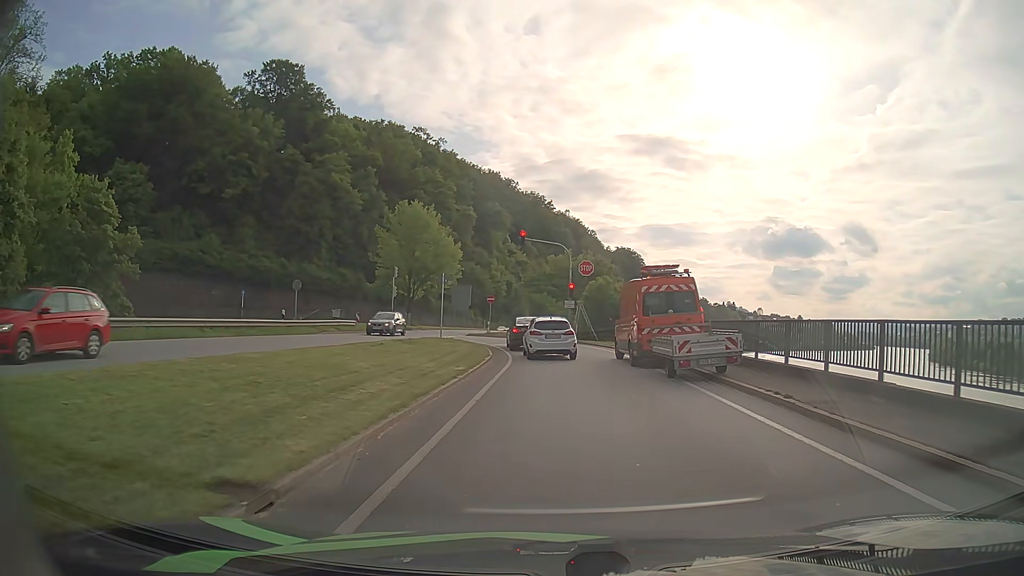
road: primary_link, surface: asphalt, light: Day
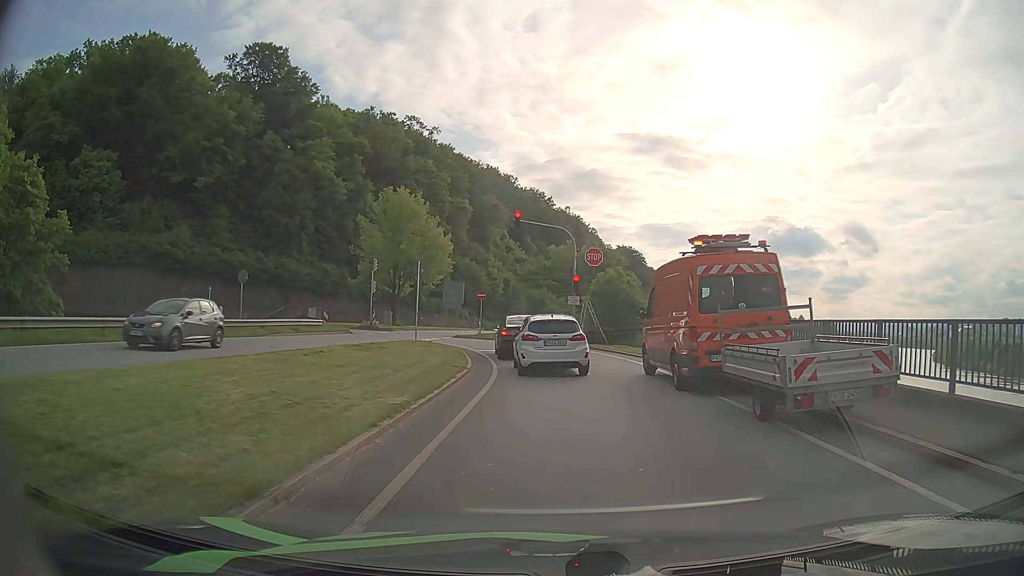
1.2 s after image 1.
(0.0, +6.8) m; 0°
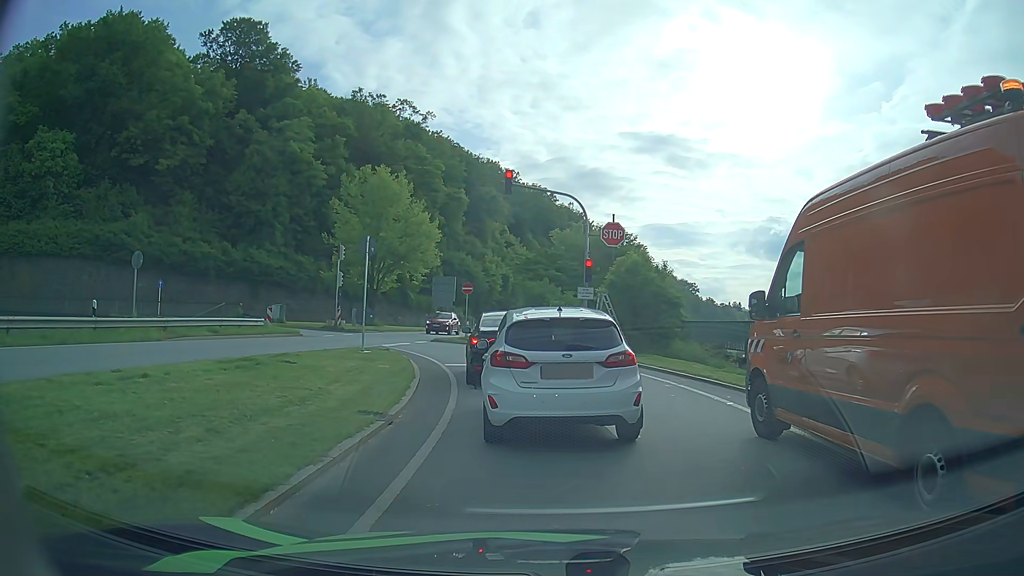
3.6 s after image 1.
(0.0, +8.6) m; -1°
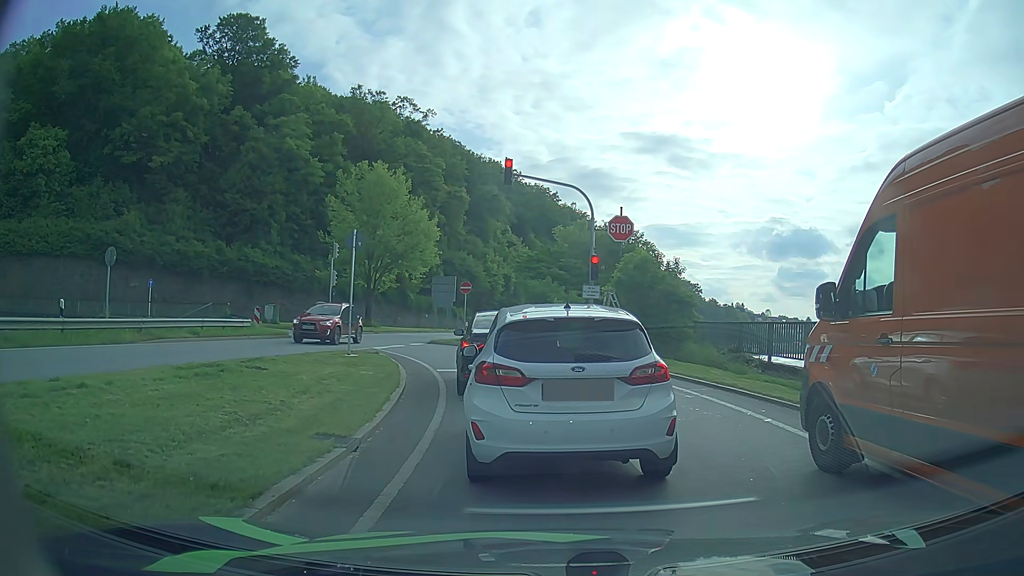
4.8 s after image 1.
(0.0, +1.6) m; +1°
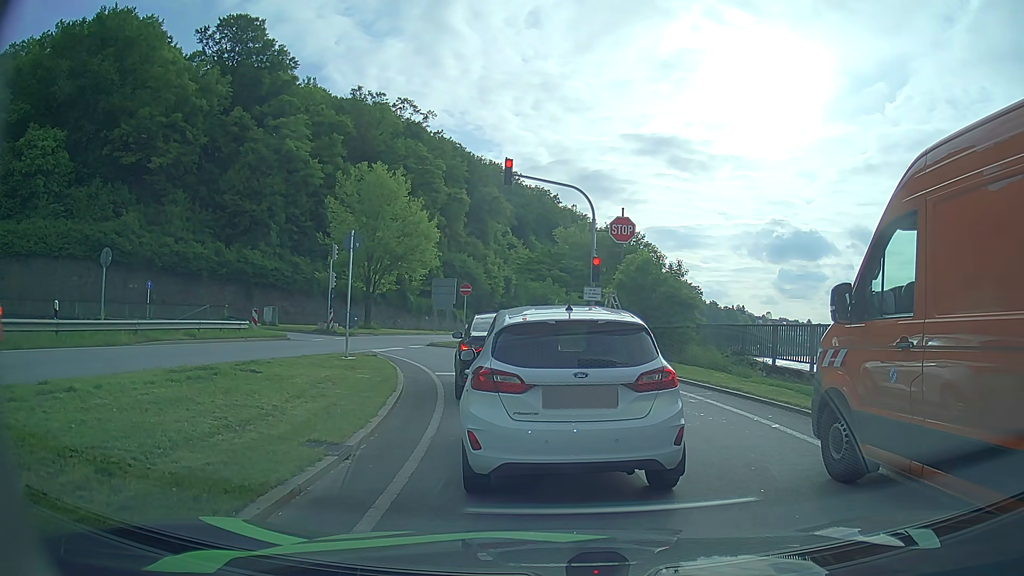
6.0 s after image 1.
(0.0, +0.3) m; 0°
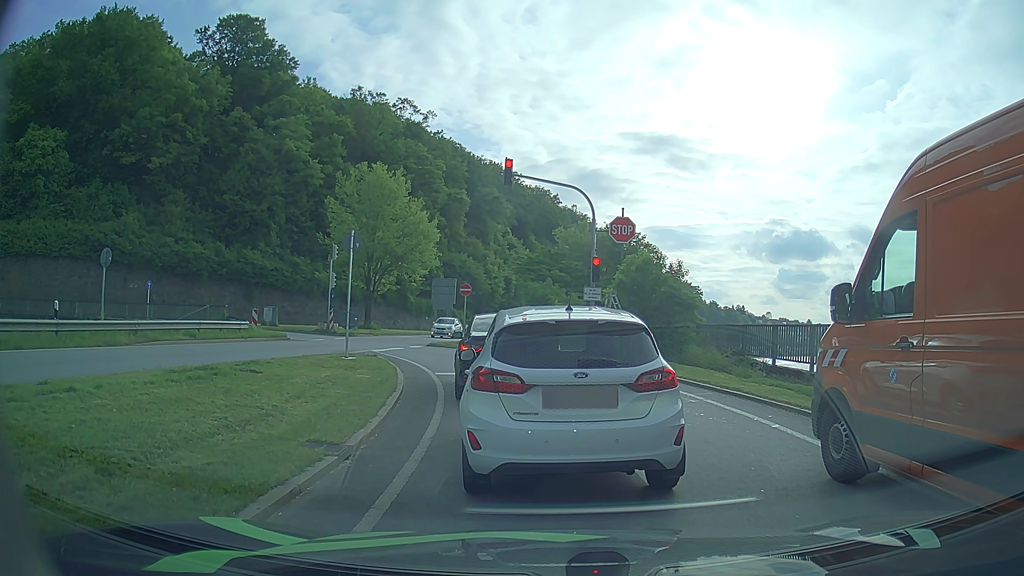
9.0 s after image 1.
(0.0, +0.1) m; 0°
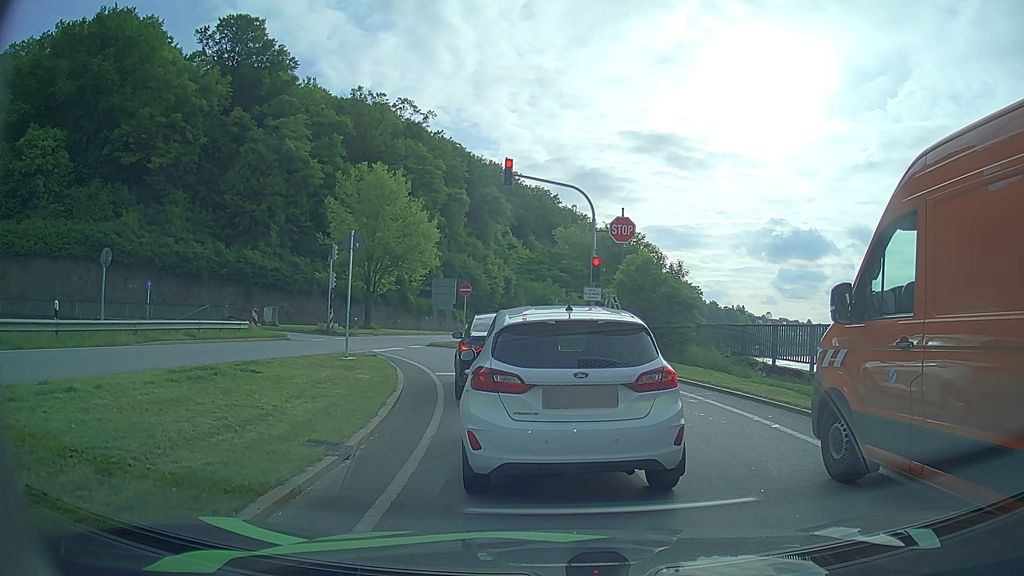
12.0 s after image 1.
(0.0, 0.0) m; 0°
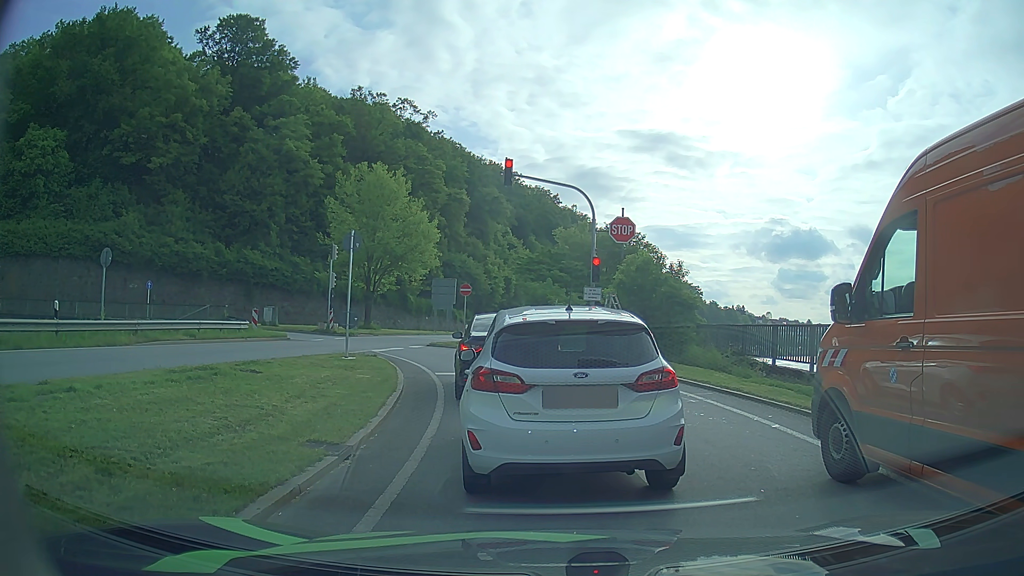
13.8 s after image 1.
(0.0, 0.0) m; 0°
